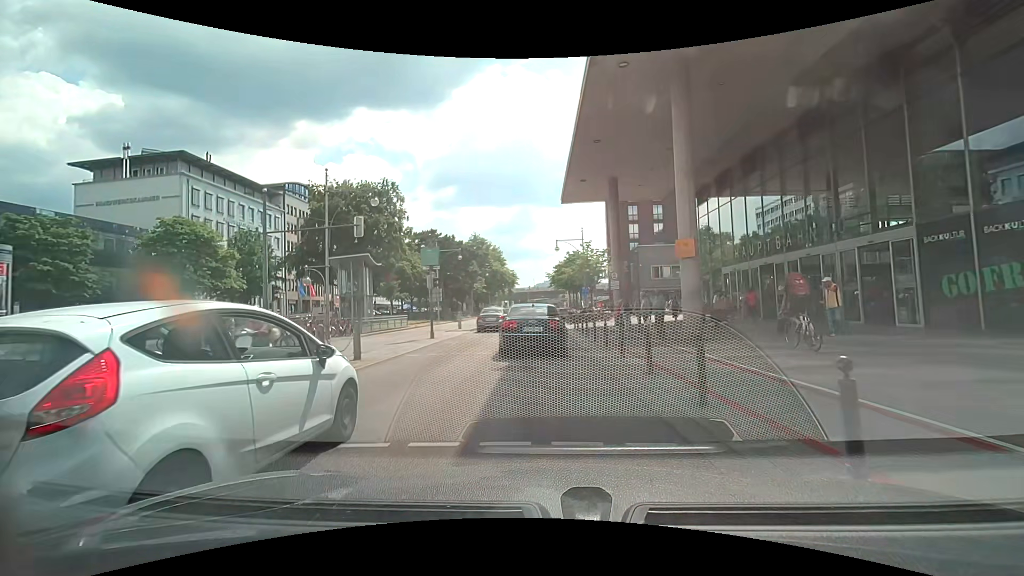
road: primary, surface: asphalt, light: Day
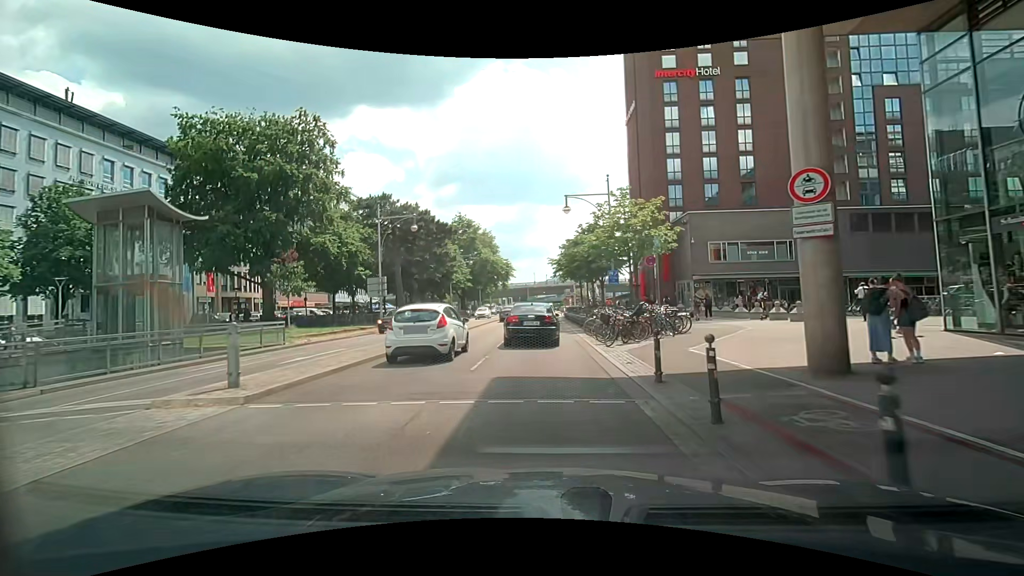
(+0.2, +22.9) m; 0°
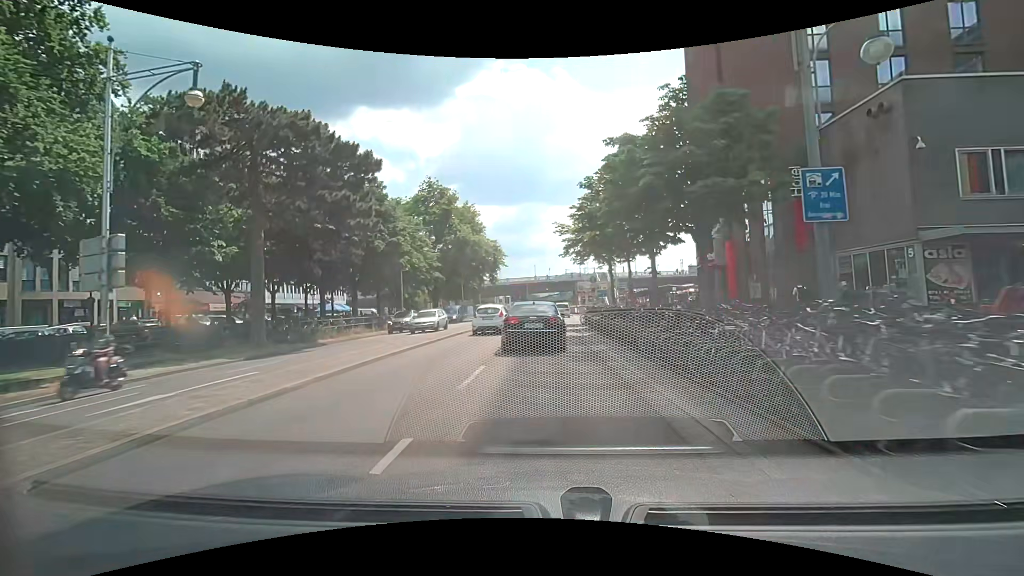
(-0.2, +26.1) m; -1°
(0, +10) (0, +20) (+1, +30) (+1, +40) (+2, +50) (+2, +60) (+2, +70) (+2, +80) (+2, +90) (+2, +100) m
